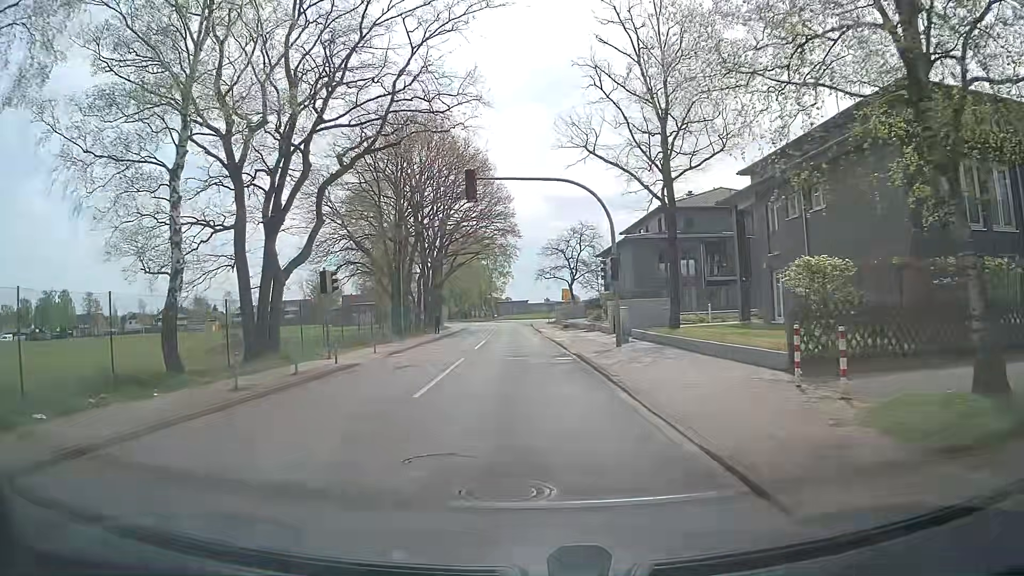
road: unclassified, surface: asphalt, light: Day
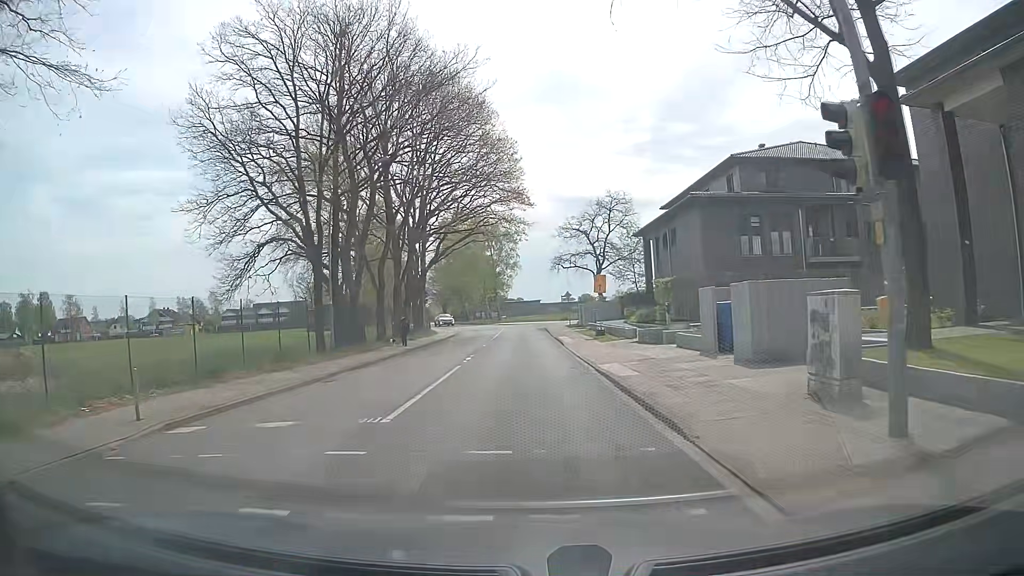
(+0.1, +18.6) m; 0°
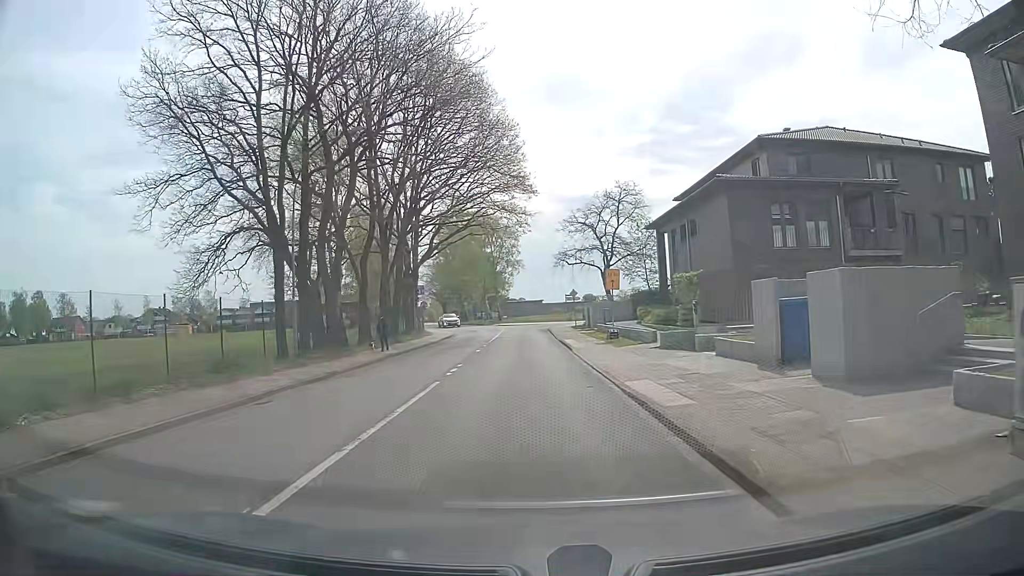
(0.0, +4.6) m; -1°
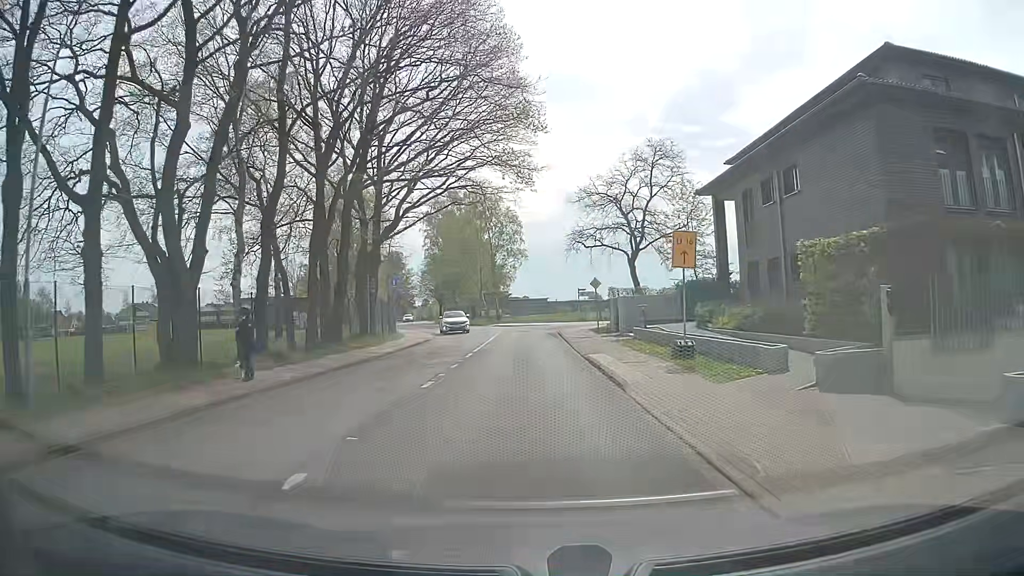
(+0.1, +13.6) m; 0°
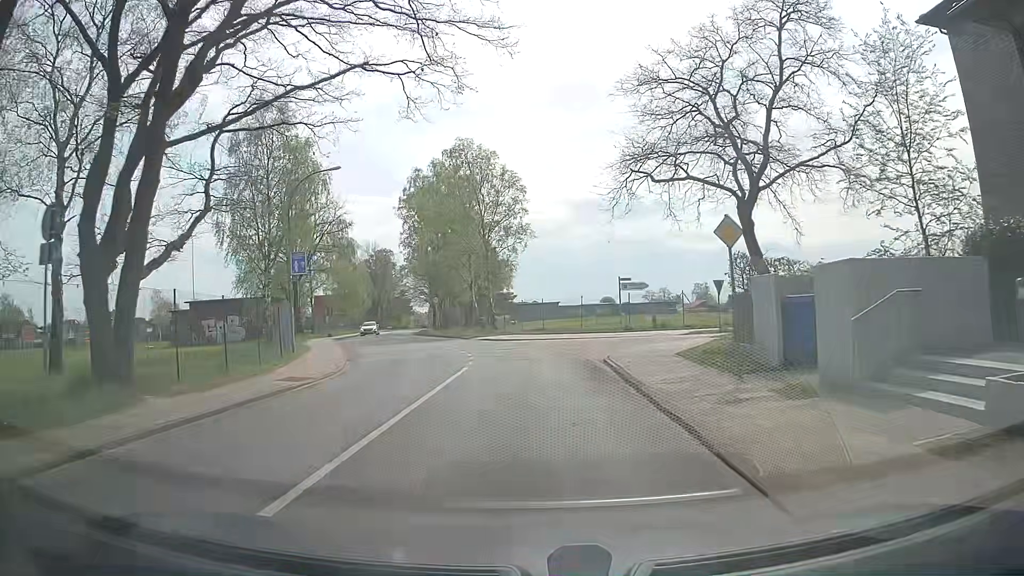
(+0.1, +22.4) m; 0°
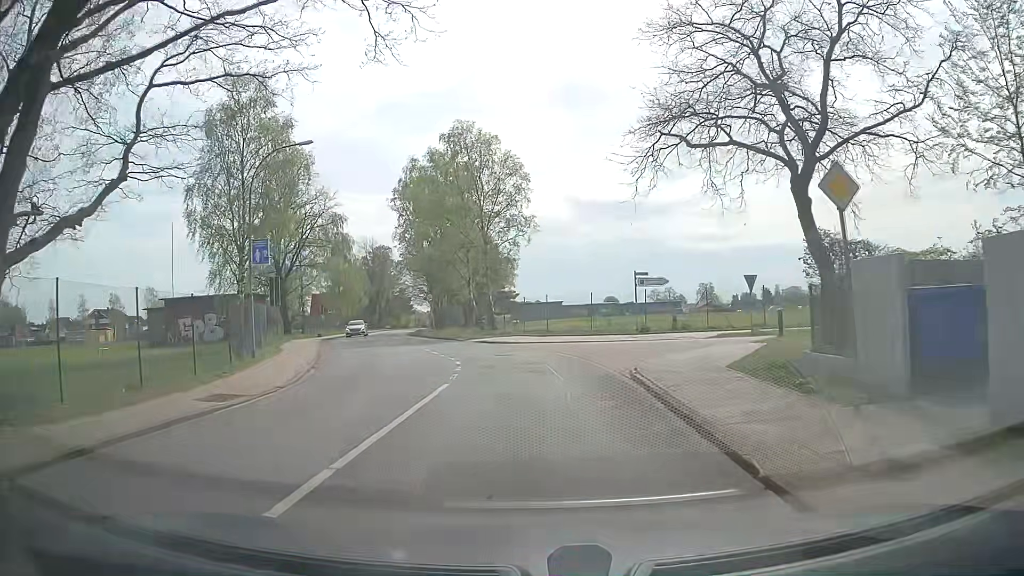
(0.0, +4.4) m; -2°
